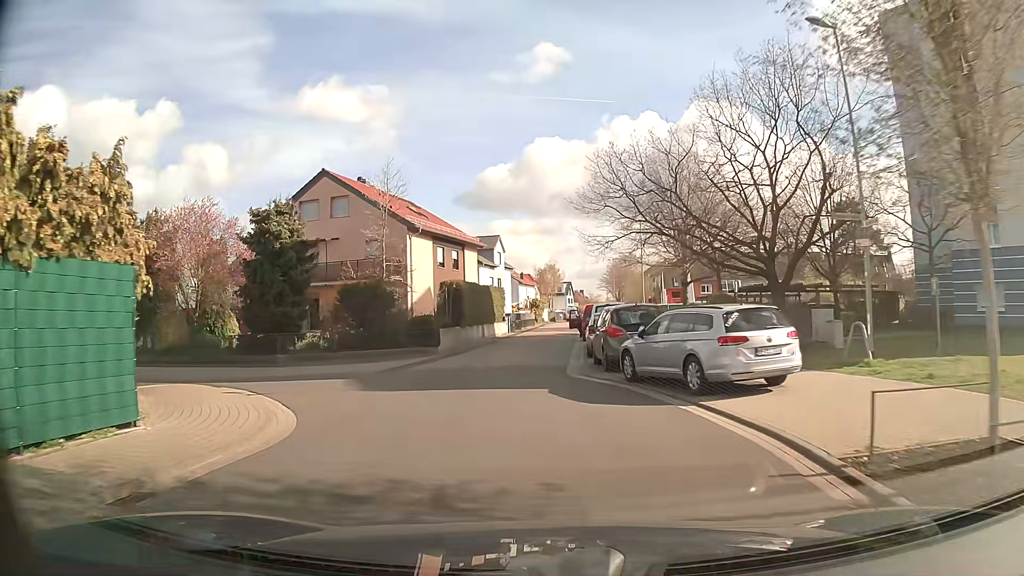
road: residential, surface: asphalt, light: Day
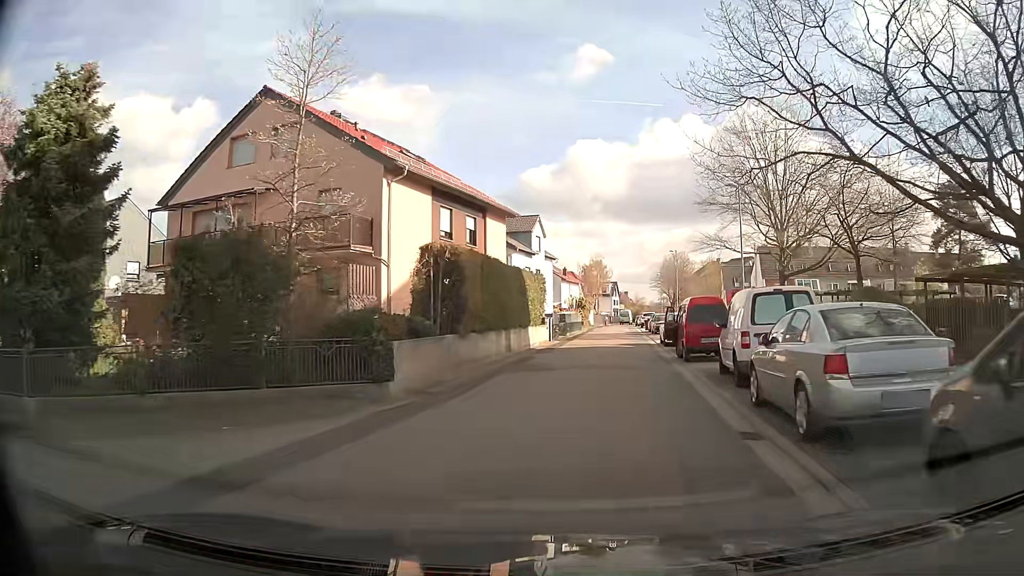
(-0.8, +15.4) m; -4°
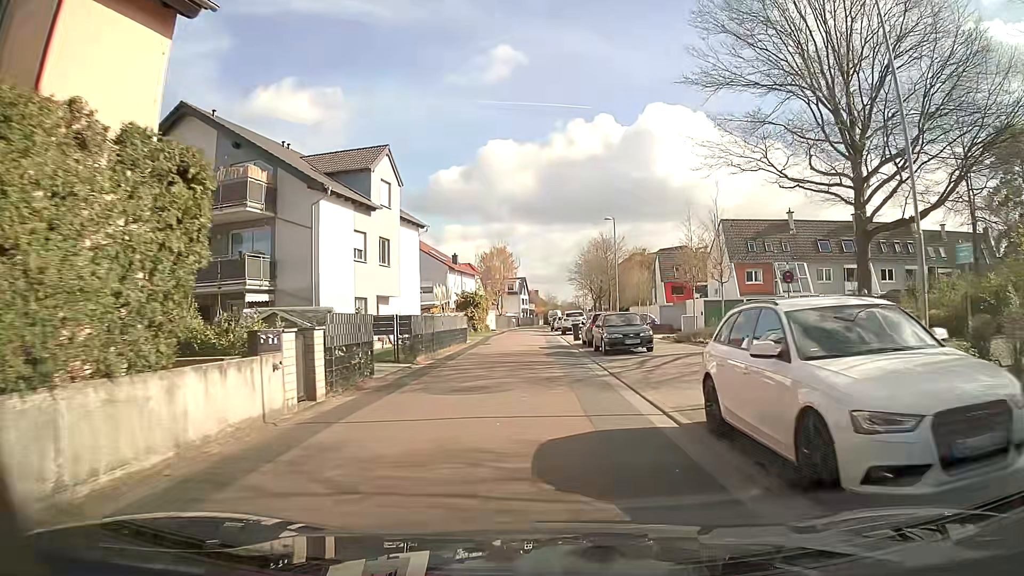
(+2.6, +24.8) m; +9°
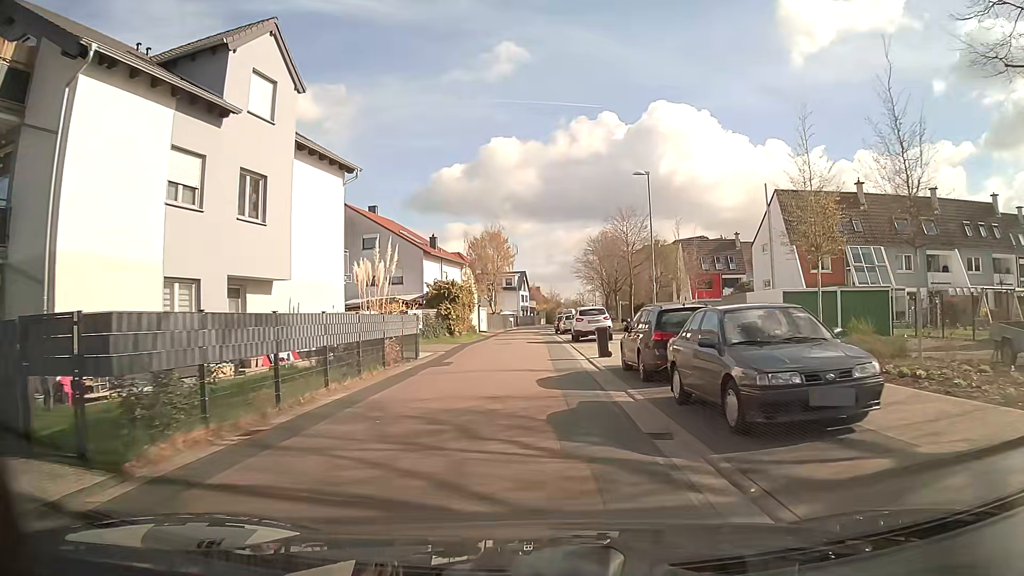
(-0.1, +15.4) m; -1°
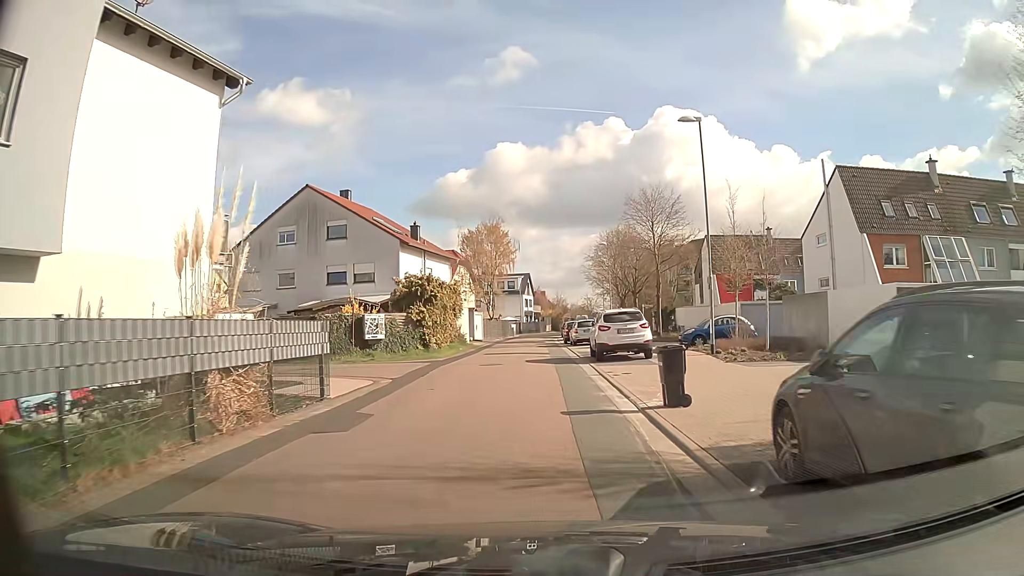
(0.0, +10.5) m; 0°
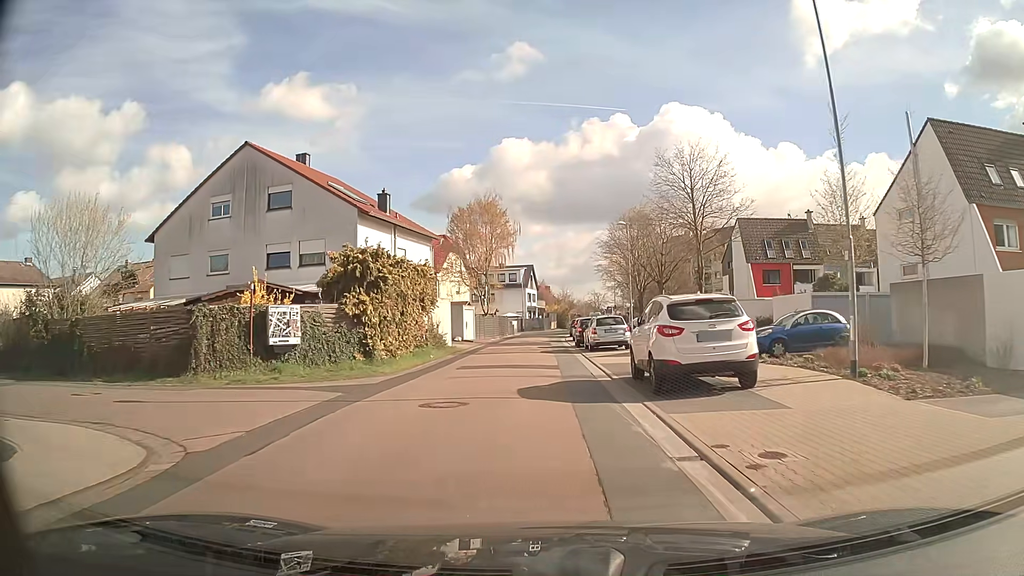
(-0.1, +10.6) m; 0°
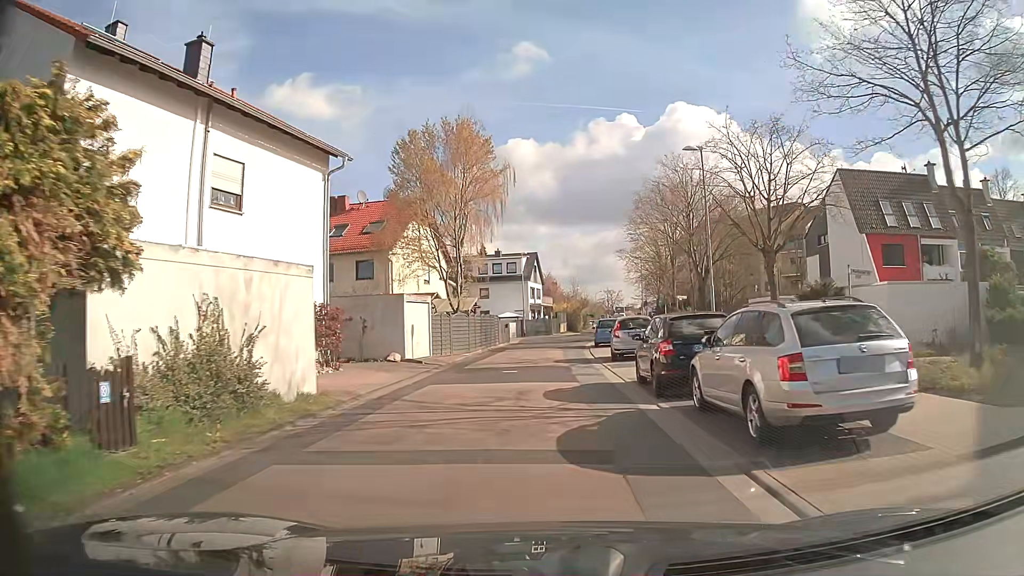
(-0.2, +21.7) m; 0°
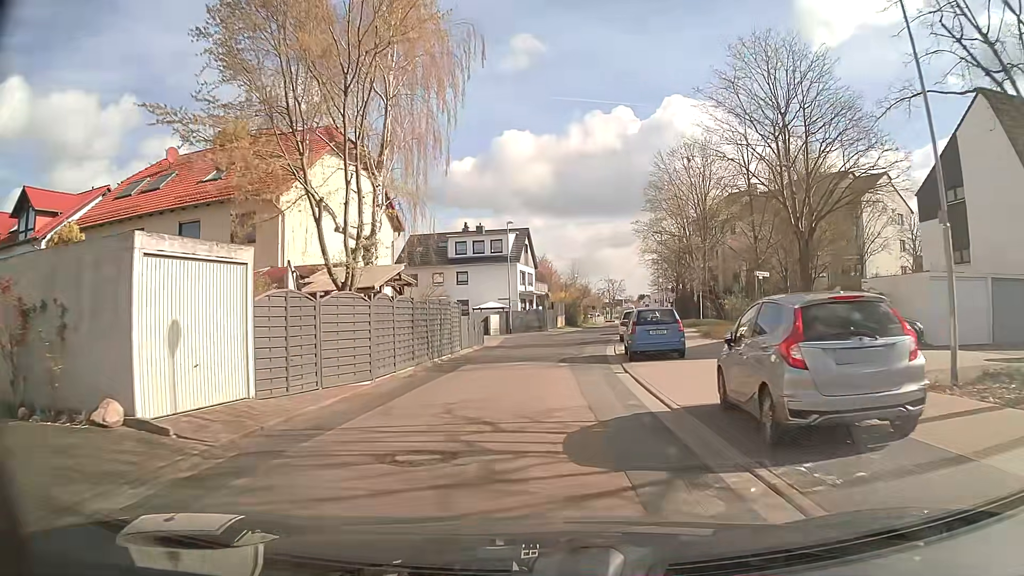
(0.0, +16.9) m; +1°
(0, +10) (0, +20) (+1, +30) (+2, +40) (+4, +50) (+6, +60) (+7, +69) (+9, +79) (+10, +89) (+11, +99) m
